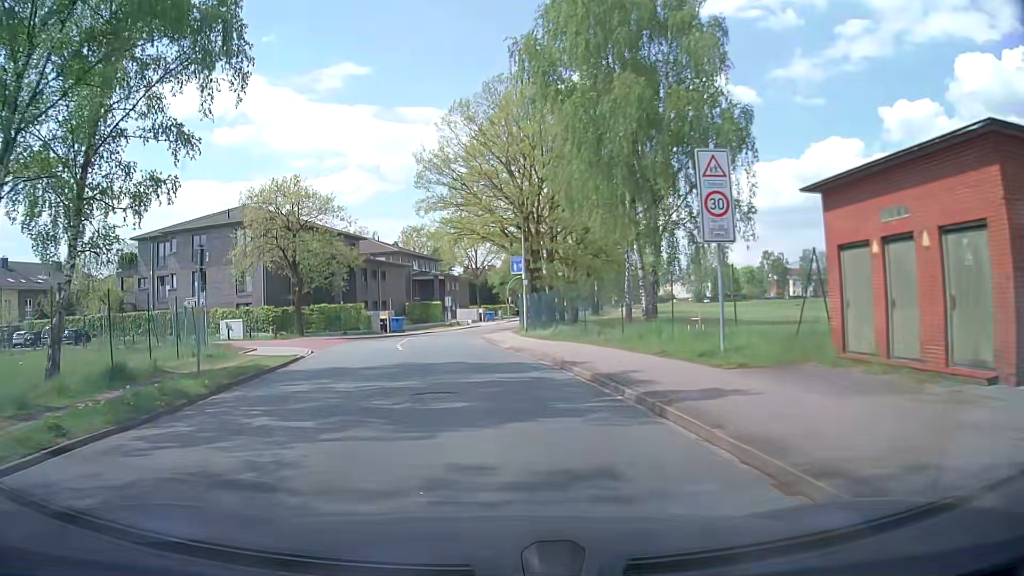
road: unclassified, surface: asphalt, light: Day
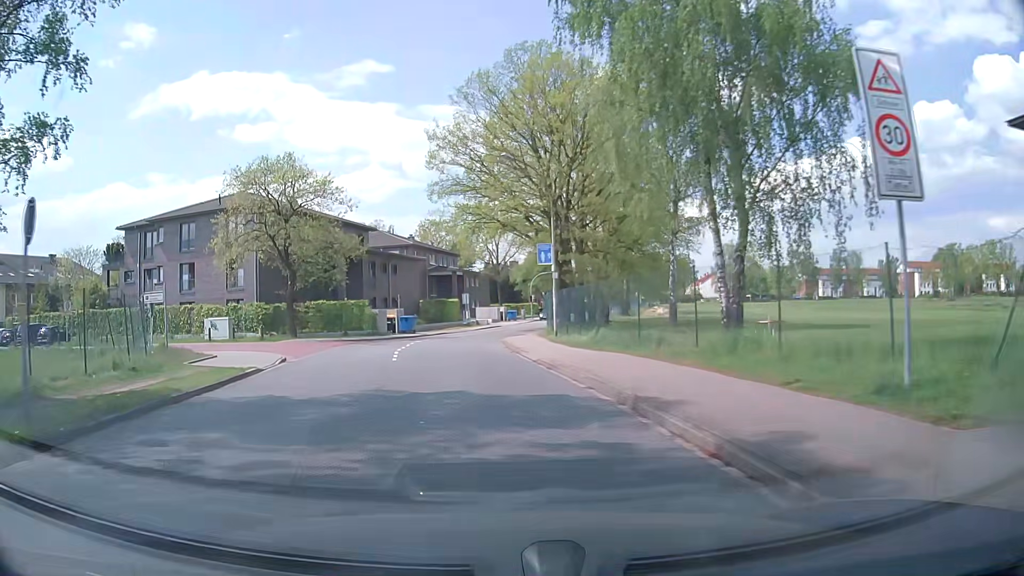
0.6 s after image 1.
(-0.1, +6.3) m; -2°
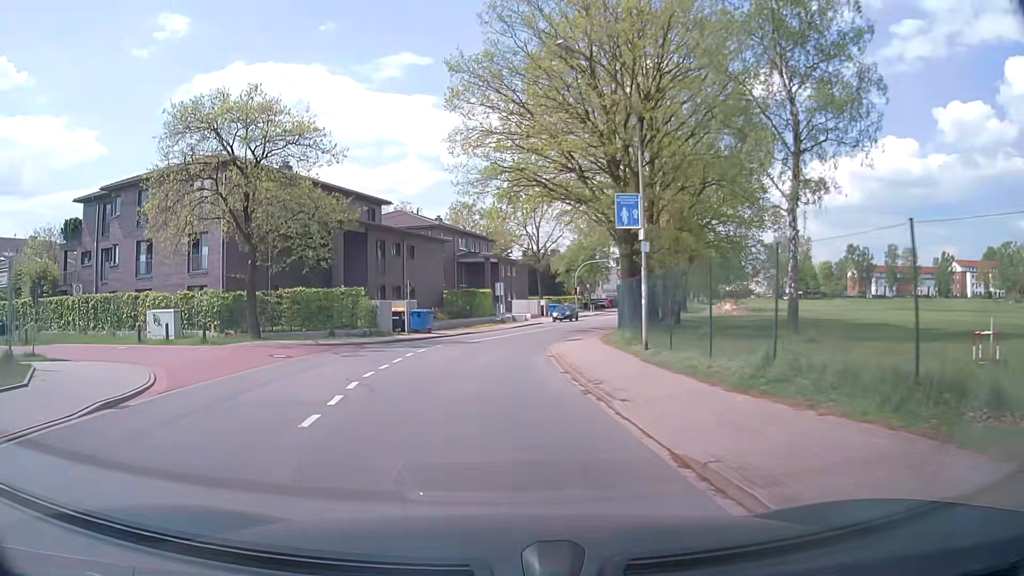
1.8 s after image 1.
(-0.3, +11.9) m; -3°
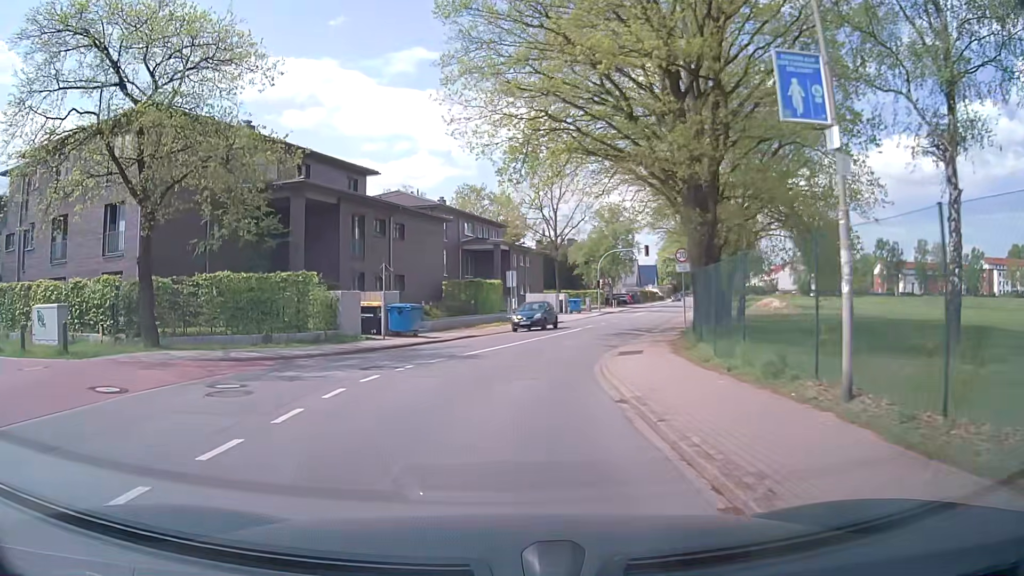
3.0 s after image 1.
(-0.1, +10.0) m; 0°
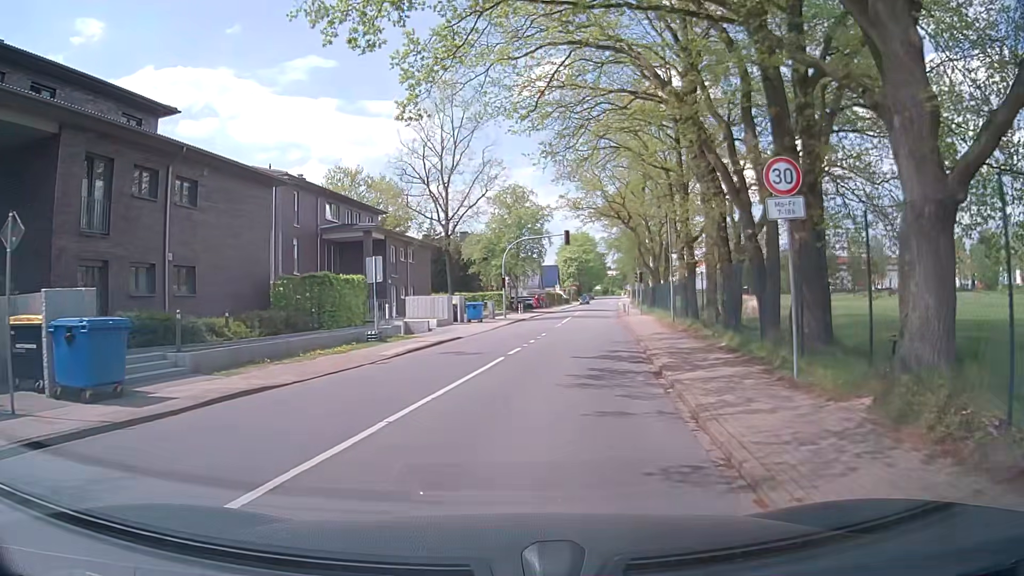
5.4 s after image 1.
(+0.8, +16.4) m; +8°
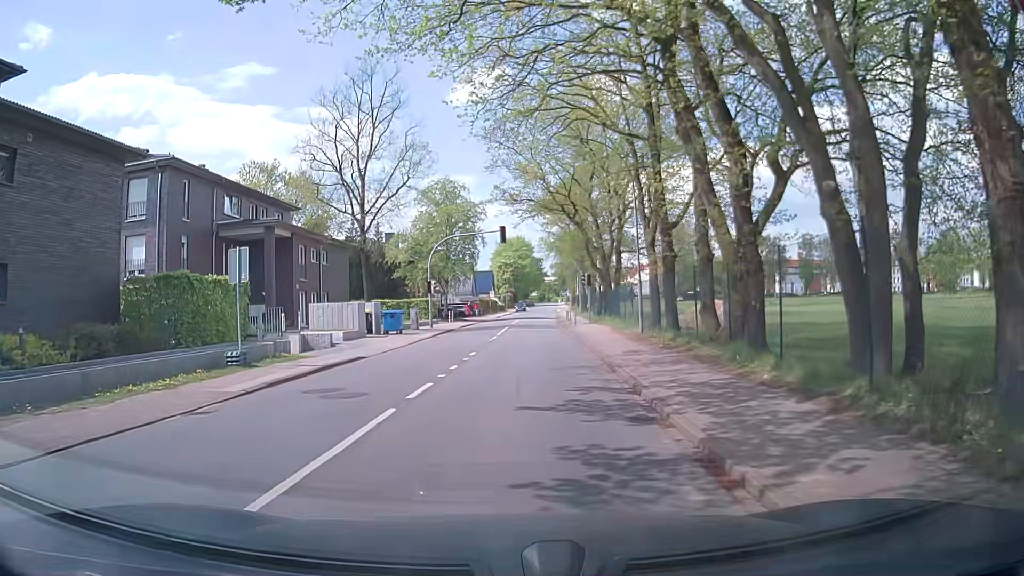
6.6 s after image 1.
(+0.5, +7.2) m; +6°
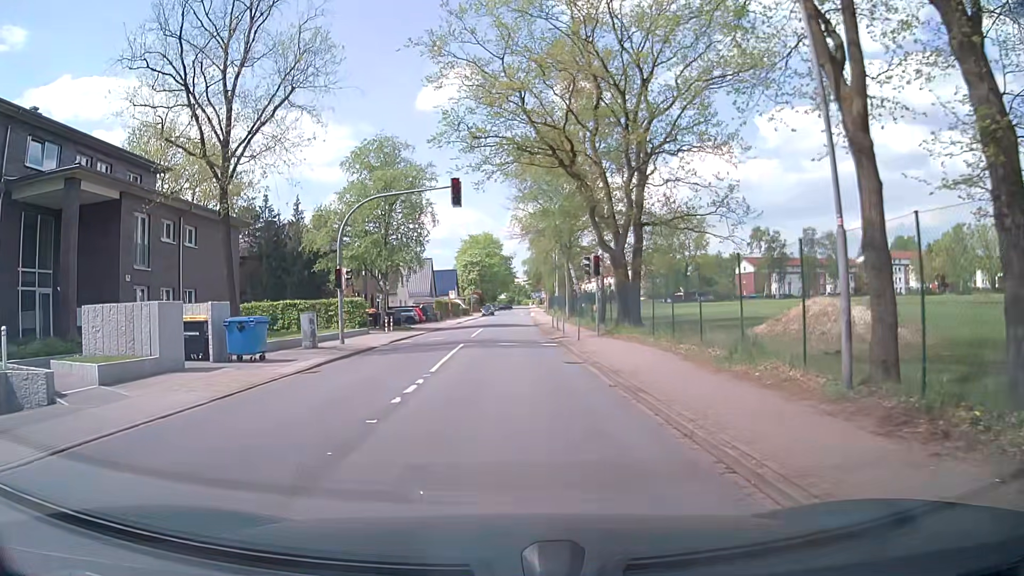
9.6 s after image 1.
(+0.5, +17.4) m; +2°
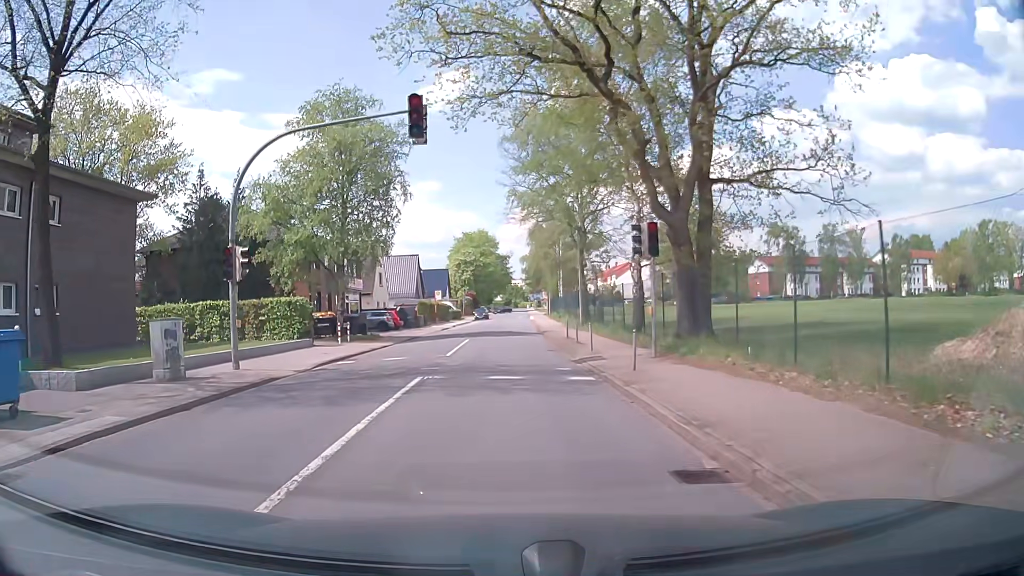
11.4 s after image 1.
(+0.2, +11.4) m; +1°
(0, +10) (0, +20) (+1, +30) (+1, +40) (+1, +50) (+1, +60) (+2, +70) (+2, +80) (+3, +90) (+3, +100) m
